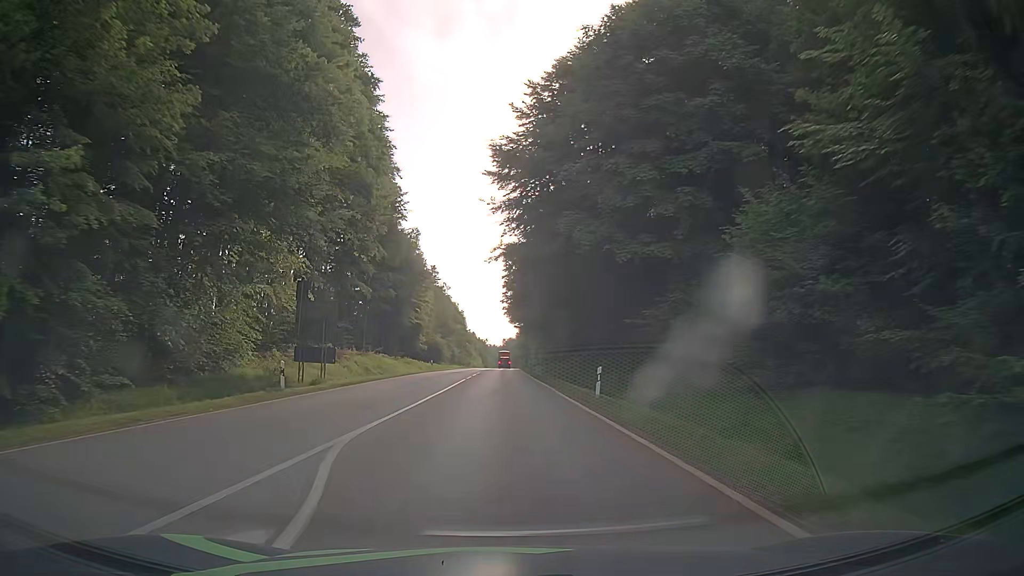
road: secondary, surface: asphalt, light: Day
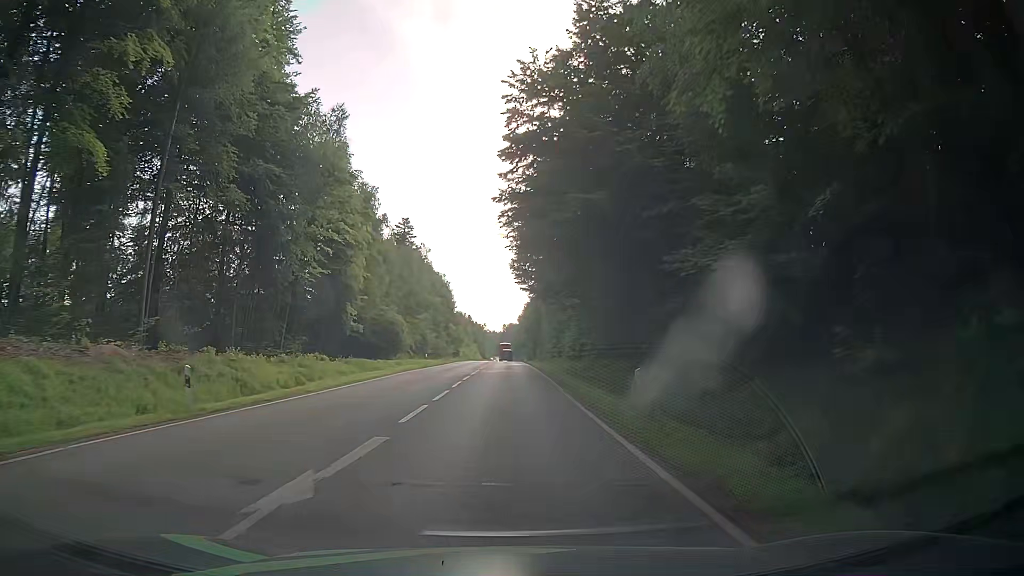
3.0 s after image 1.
(0.0, +49.8) m; 0°
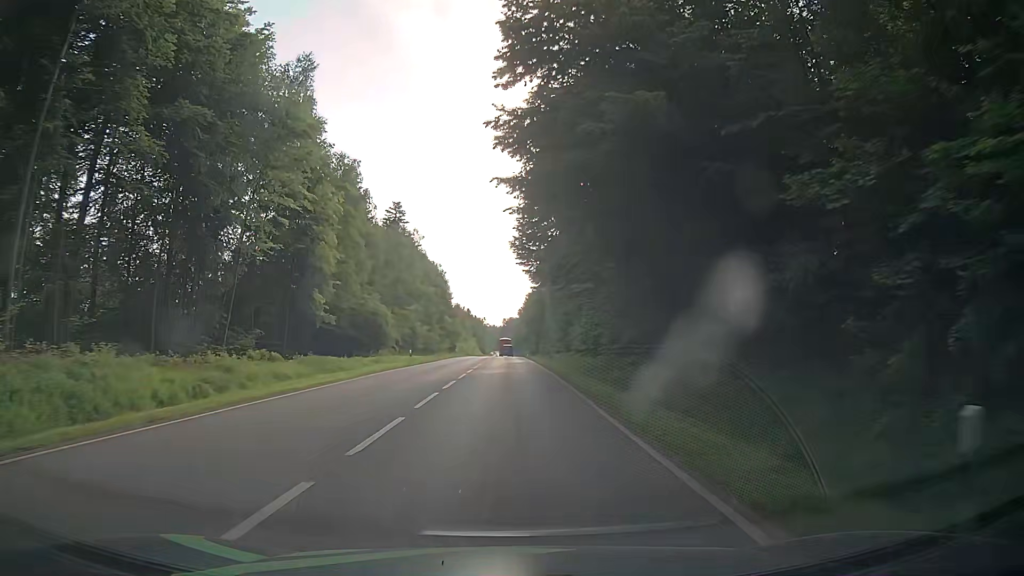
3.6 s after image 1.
(+0.1, +9.9) m; 0°
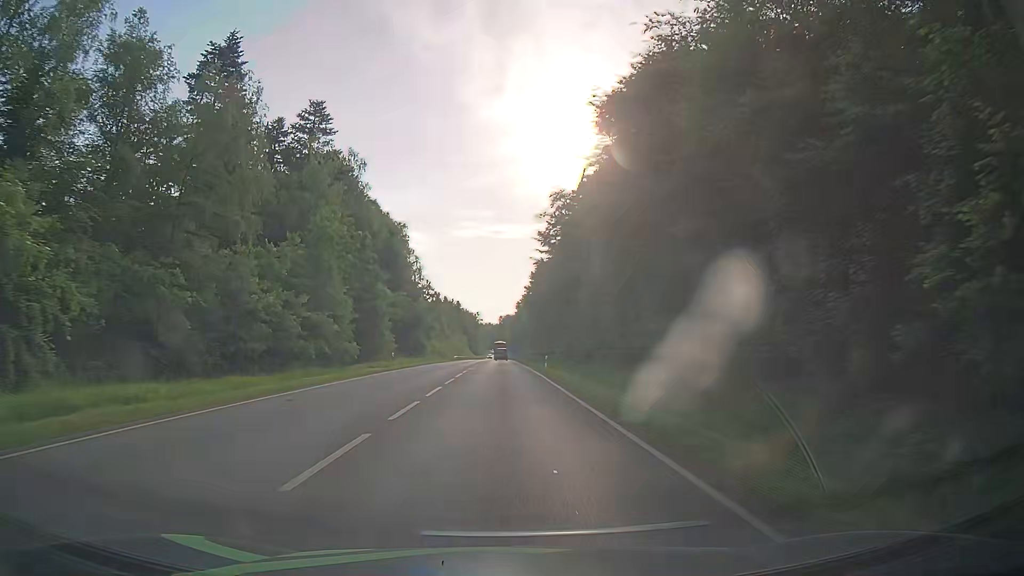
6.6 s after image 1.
(+0.1, +50.8) m; 0°
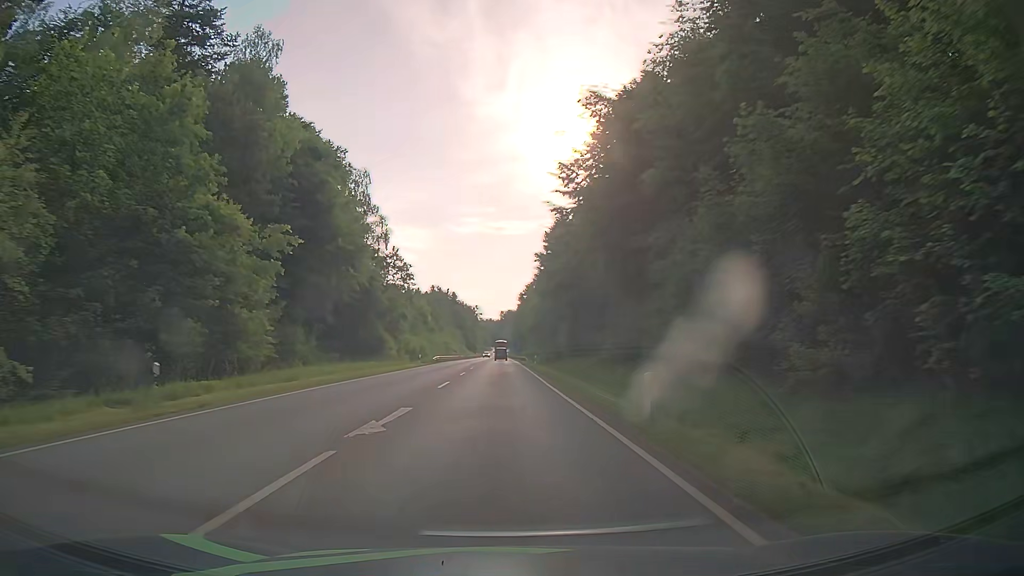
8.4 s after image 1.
(+0.1, +31.4) m; 0°
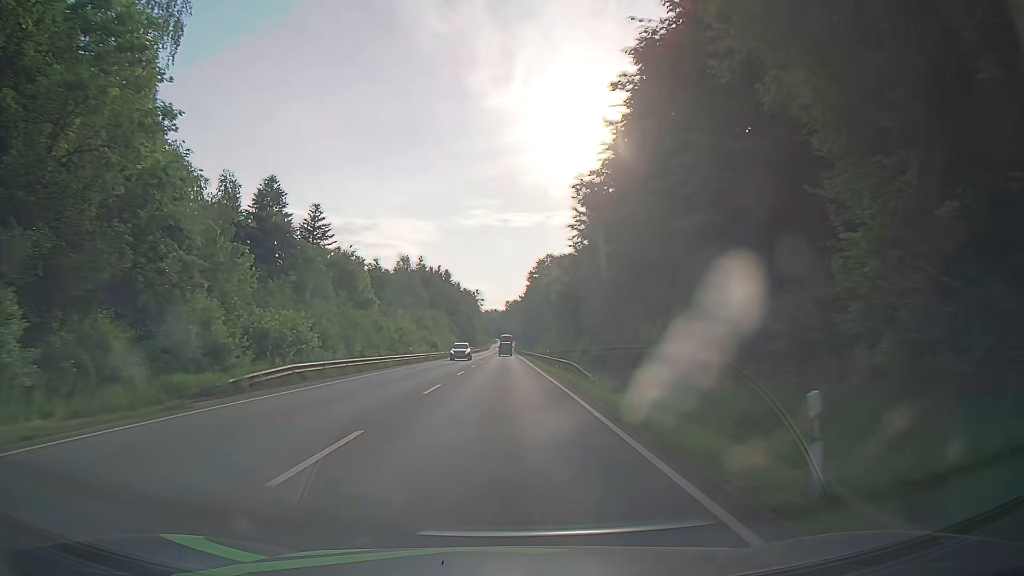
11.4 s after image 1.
(+0.2, +53.3) m; 0°
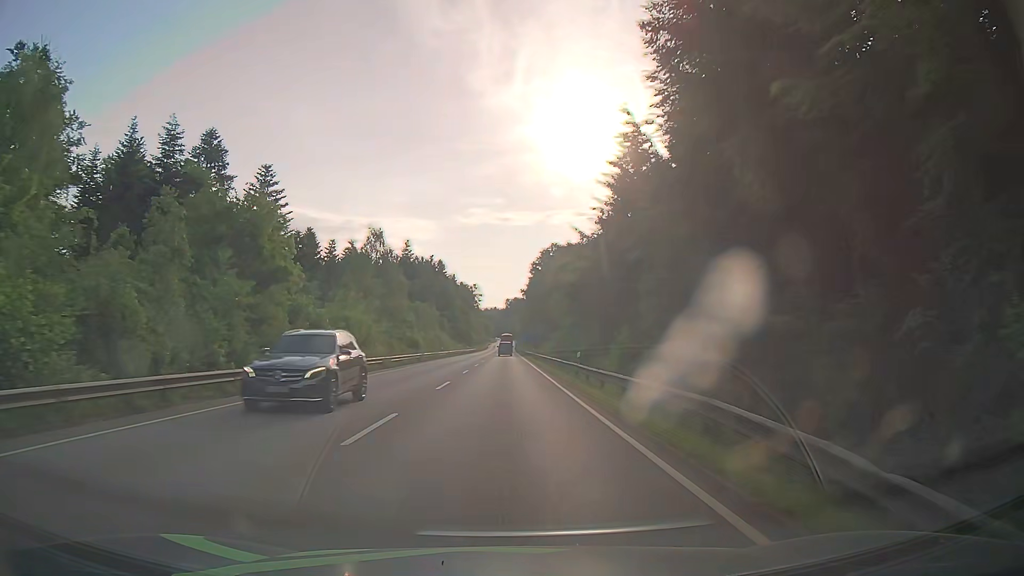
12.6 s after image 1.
(0.0, +21.5) m; 0°
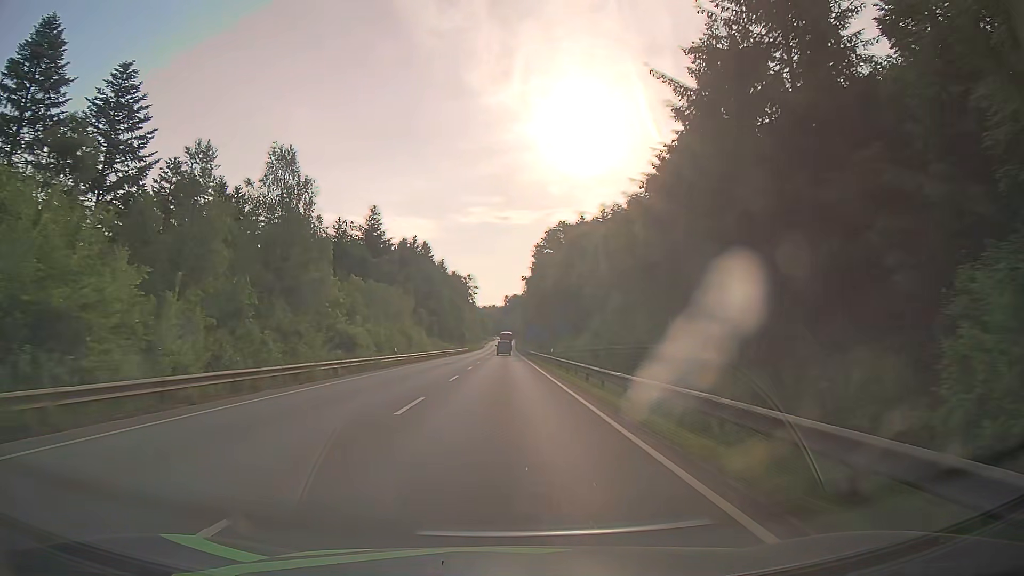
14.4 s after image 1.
(+0.1, +32.3) m; 0°
(0, +10) (0, +20) (0, +30) (0, +40) (0, +50) (0, +60) (0, +70) (0, +80) (0, +90) (0, +100) m
